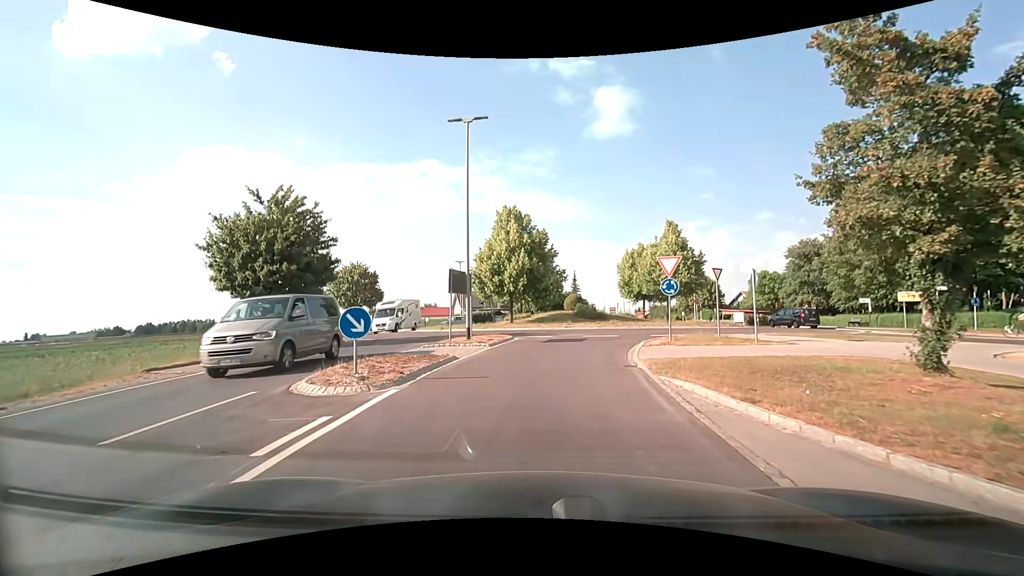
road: secondary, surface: asphalt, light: Day
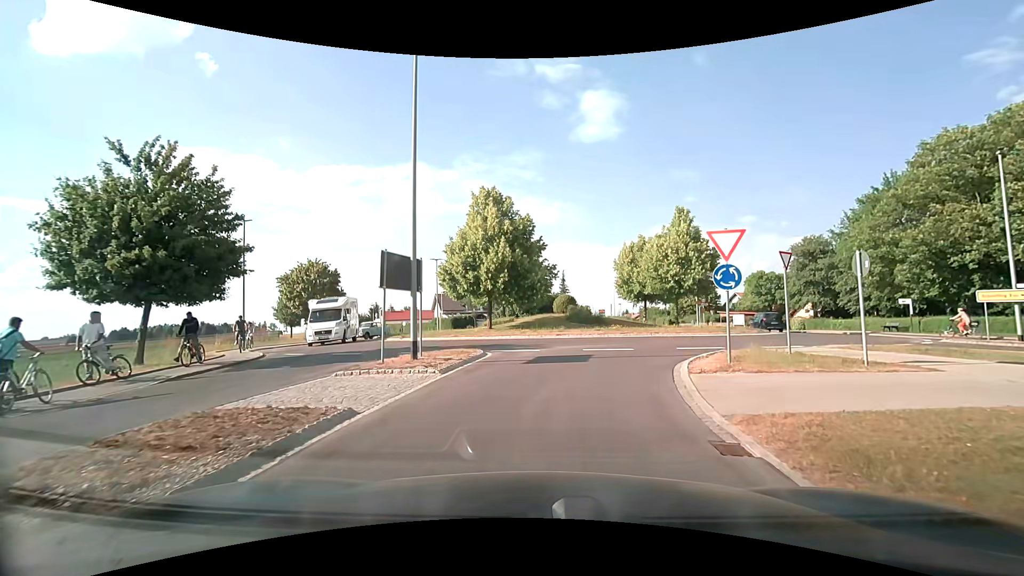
(0.0, +6.5) m; +1°
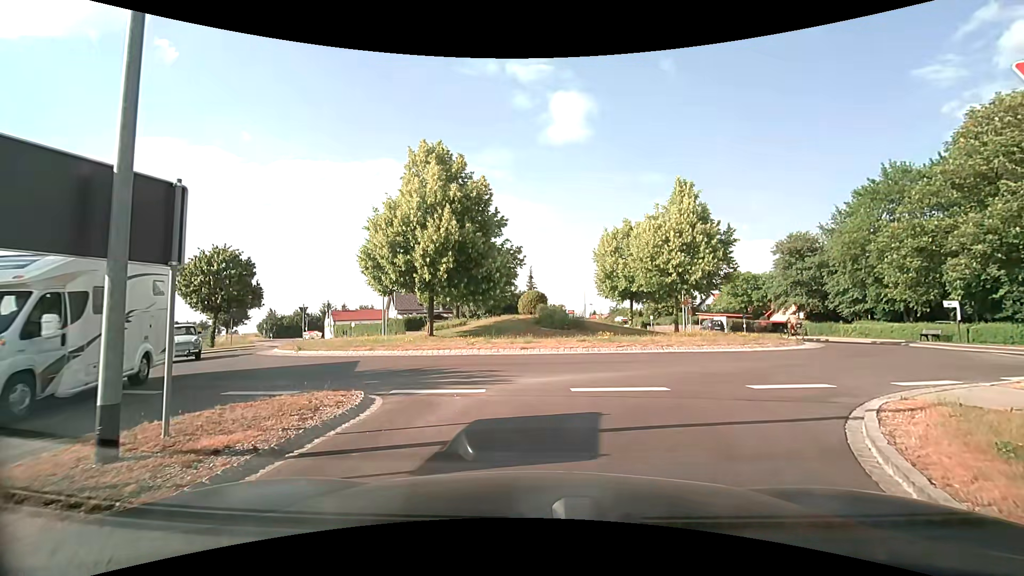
(+0.2, +7.9) m; +4°
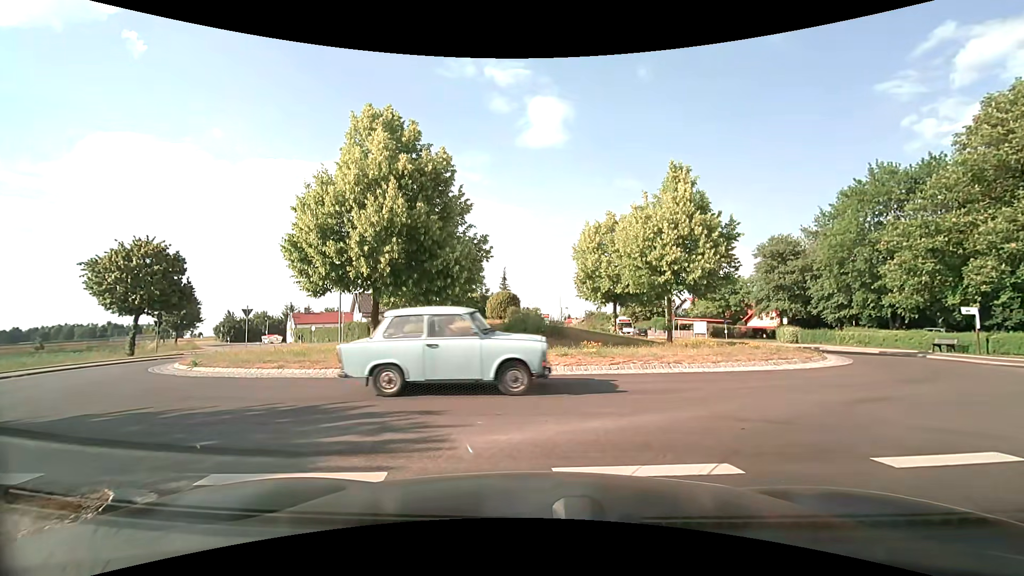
(+0.1, +4.0) m; +1°
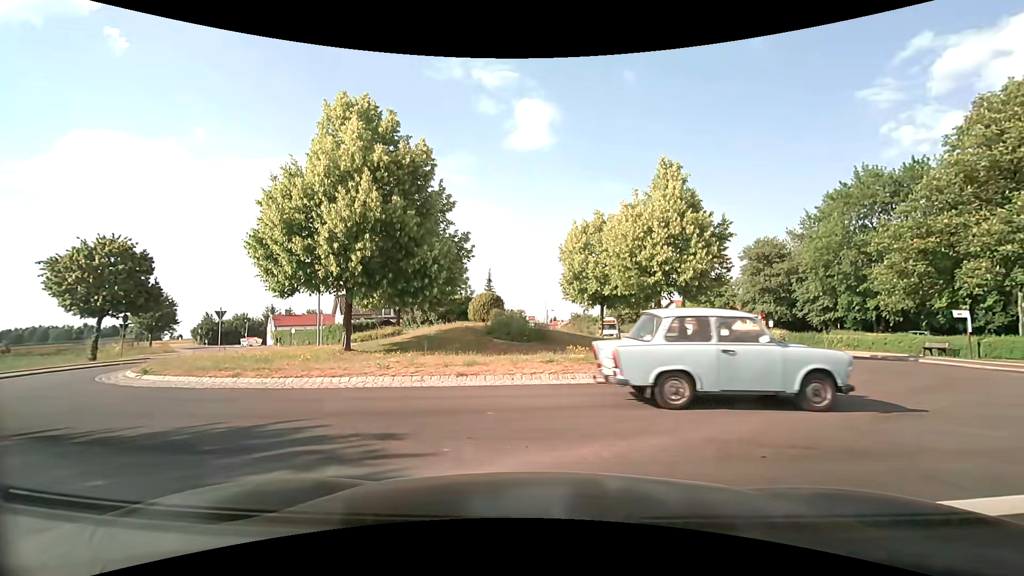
(0.0, +1.1) m; +3°
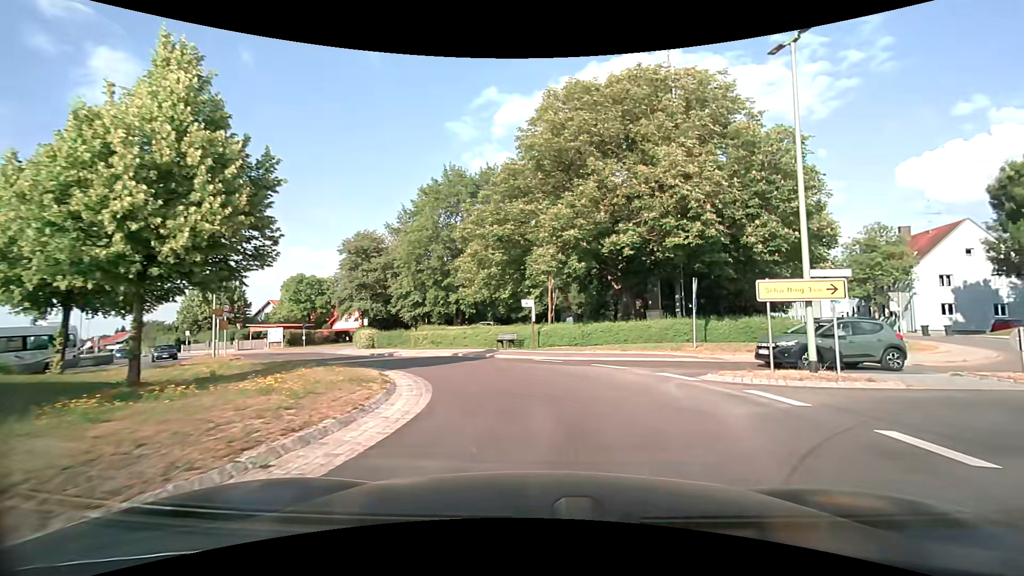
(+3.5, +8.5) m; +43°
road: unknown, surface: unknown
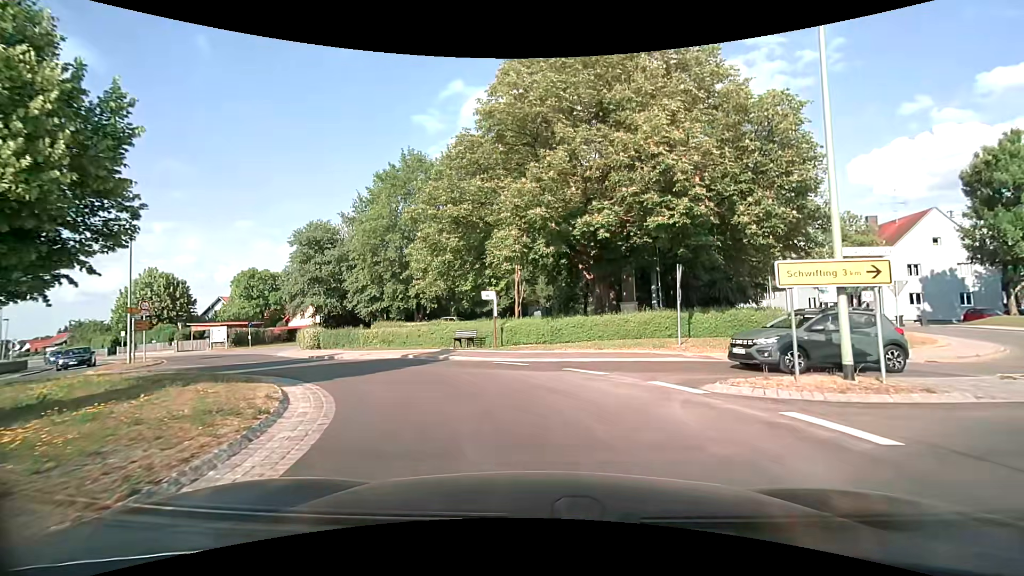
(+0.1, +3.2) m; +4°
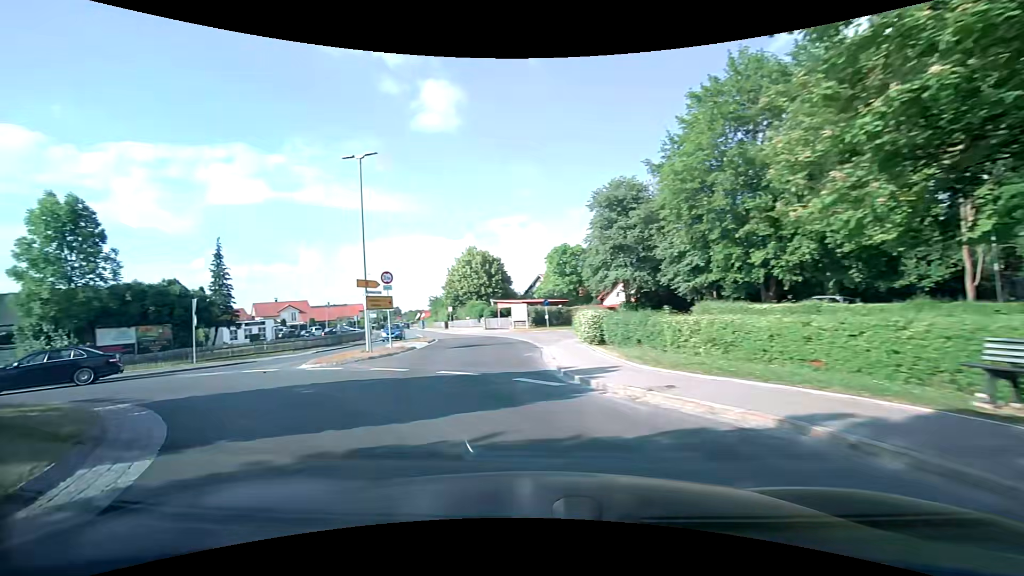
(-3.0, +13.9) m; -35°
(-4, +9) (-12, +14) (-22, +16) (-31, +19) (-40, +24) (-48, +29) (-57, +35) (-65, +40) (-74, +45) (-82, +50) m
